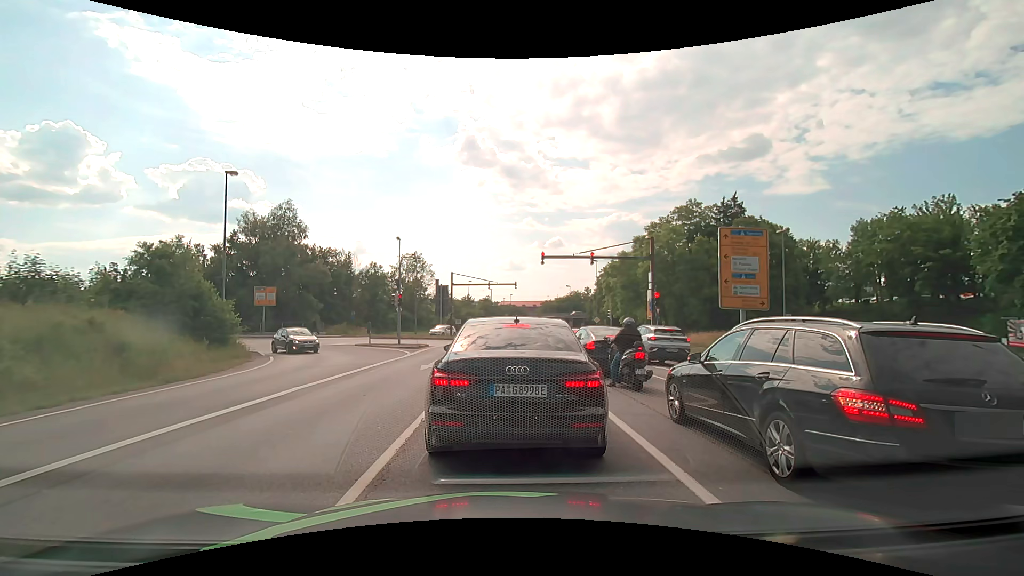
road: primary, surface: asphalt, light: Day
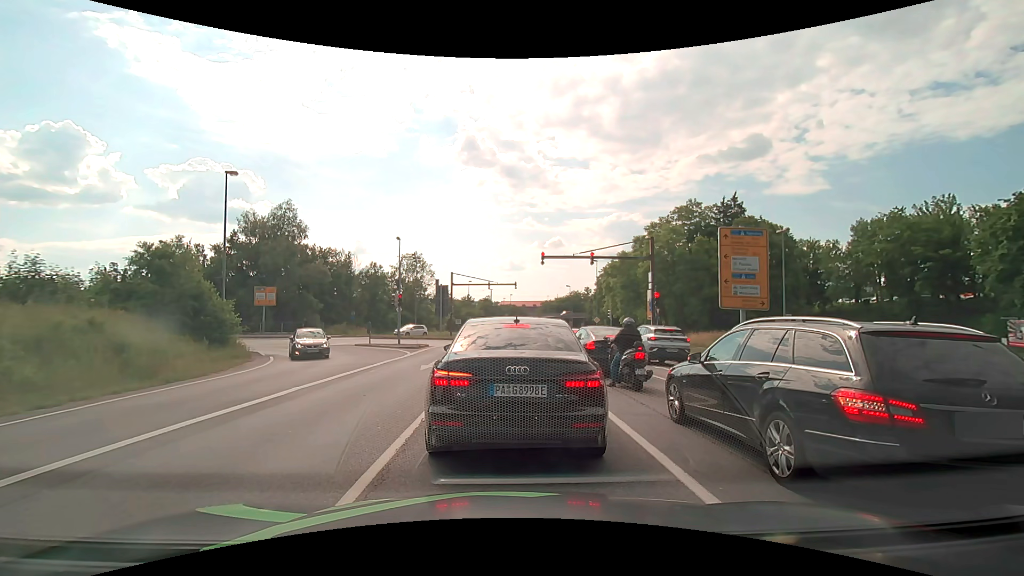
(0.0, 0.0) m; 0°
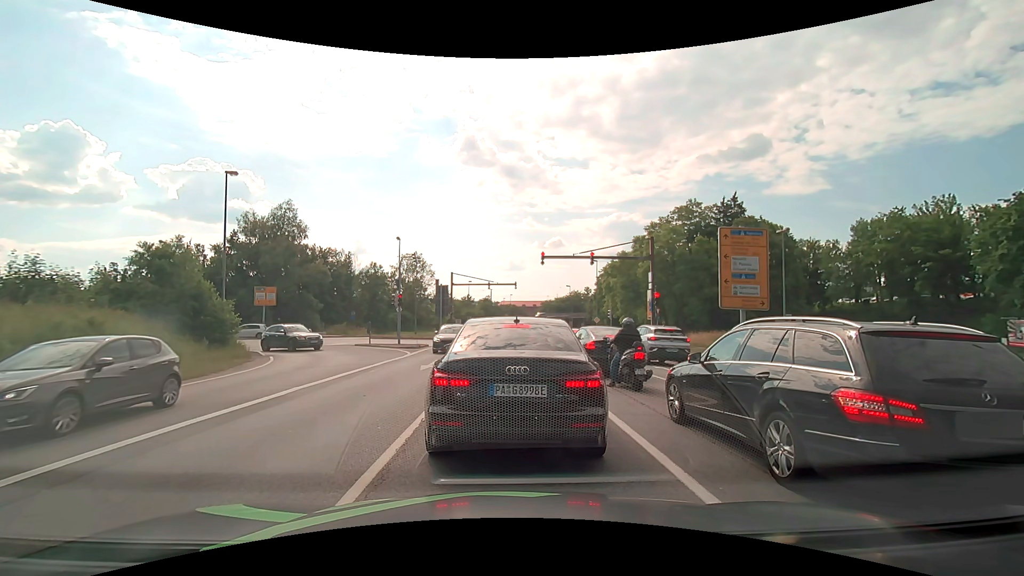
(0.0, 0.0) m; 0°
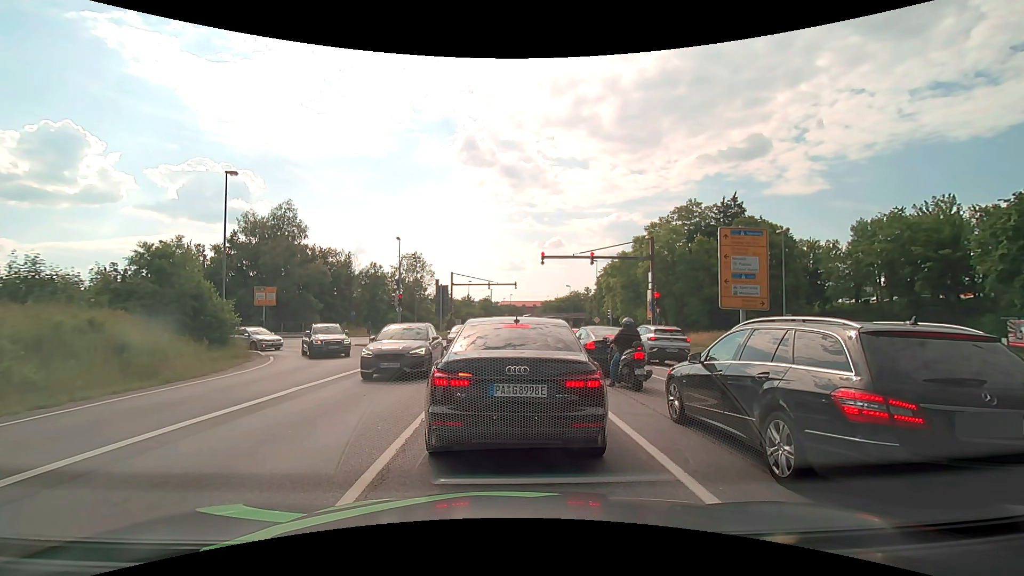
(0.0, 0.0) m; 0°
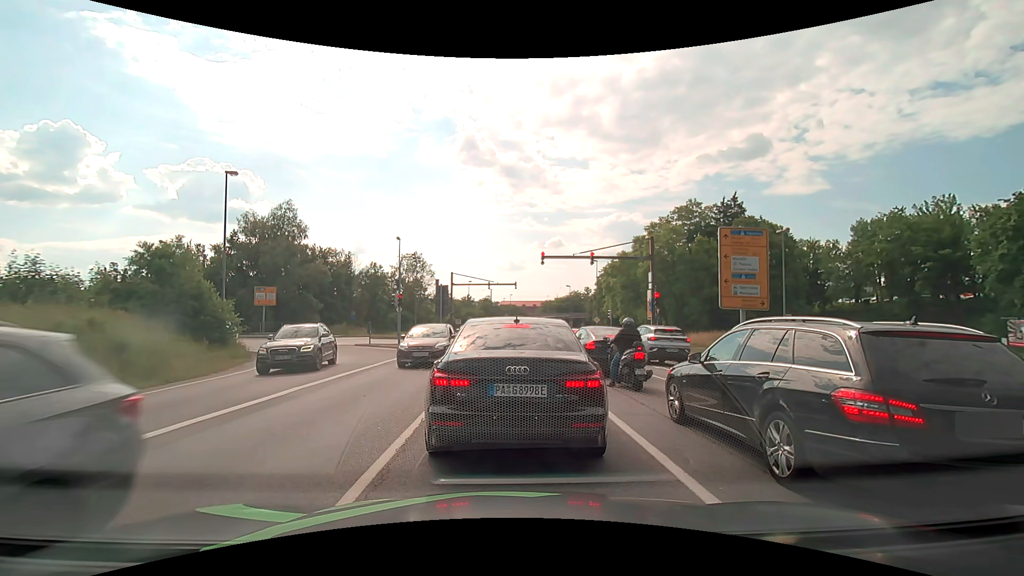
(0.0, 0.0) m; 0°
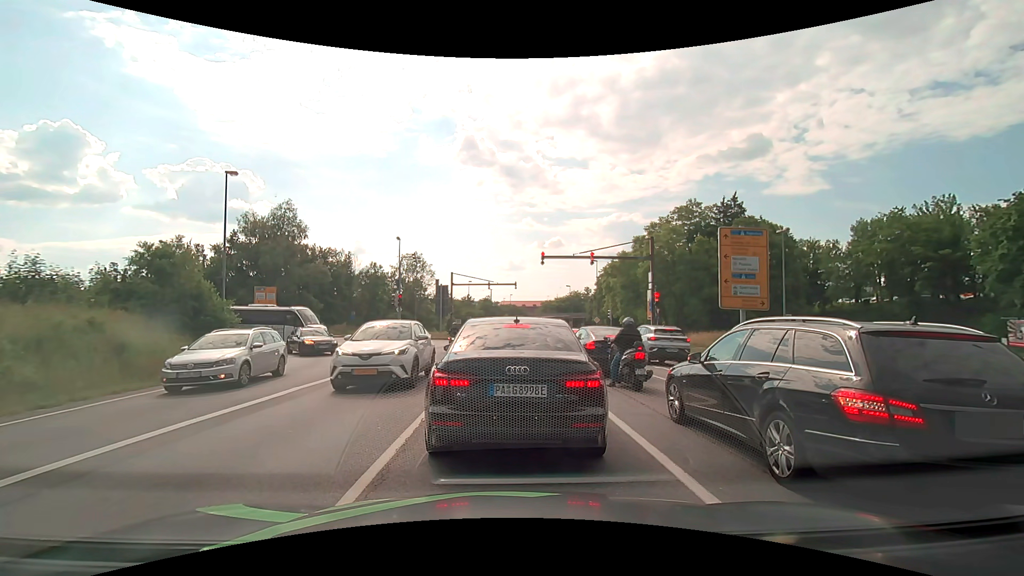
(0.0, 0.0) m; 0°
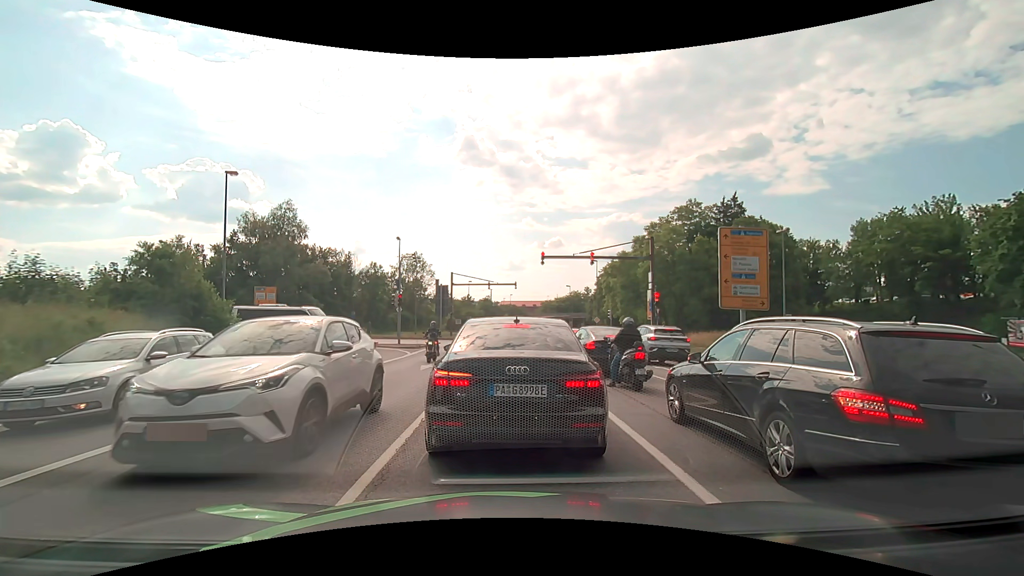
(0.0, 0.0) m; 0°
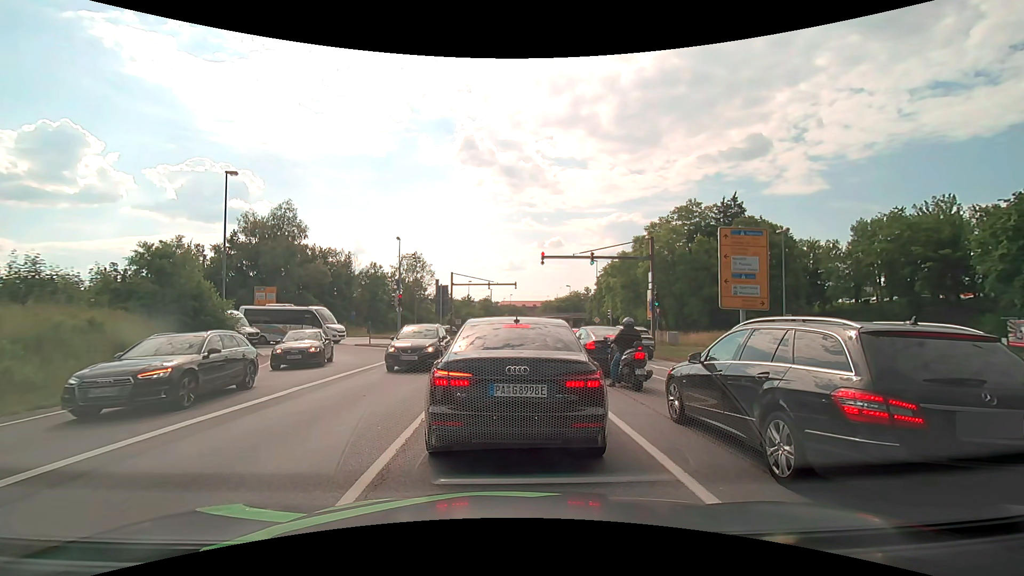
(0.0, 0.0) m; 0°
